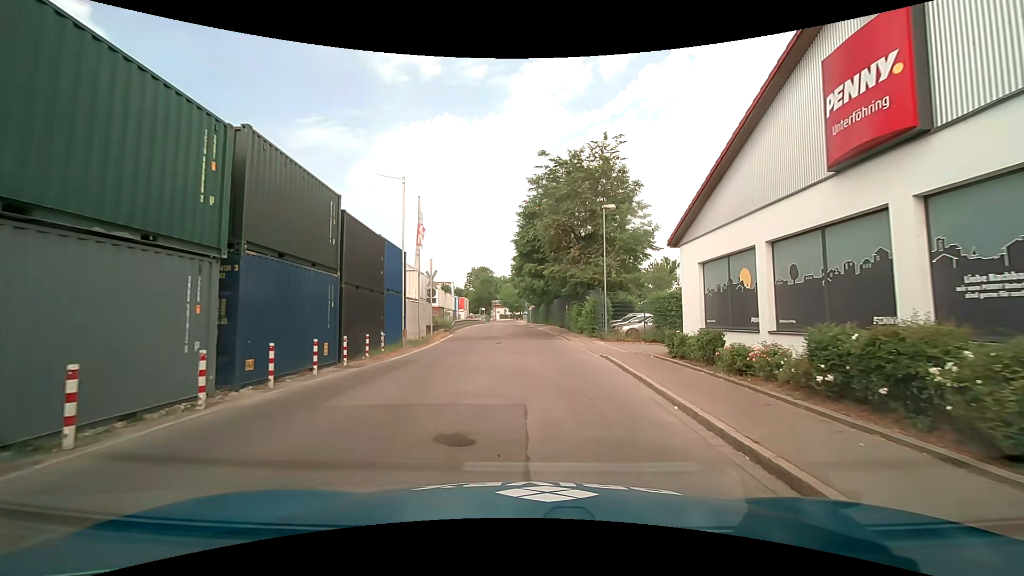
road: residential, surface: asphalt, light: Day
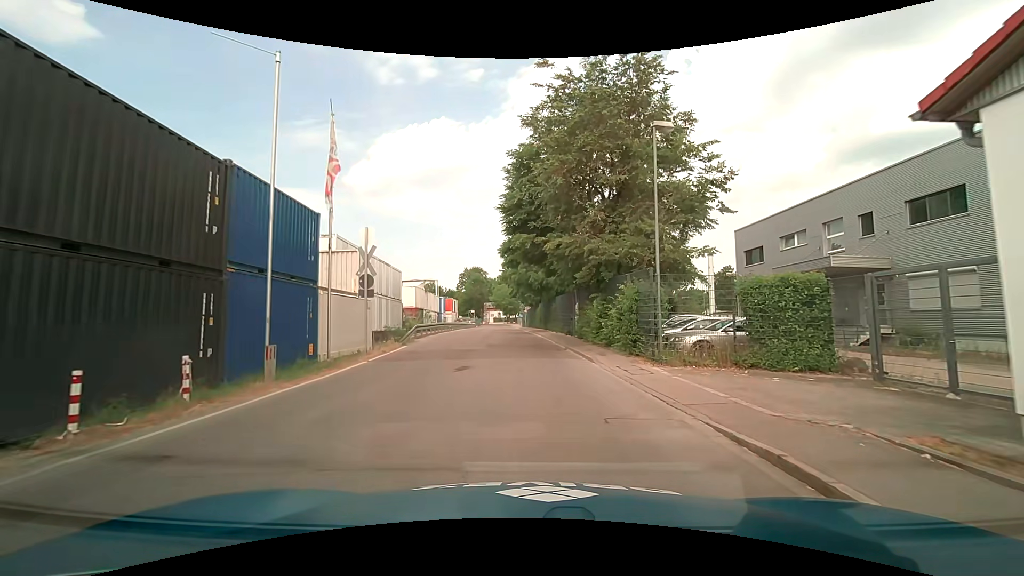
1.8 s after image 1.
(+0.1, +11.6) m; 0°
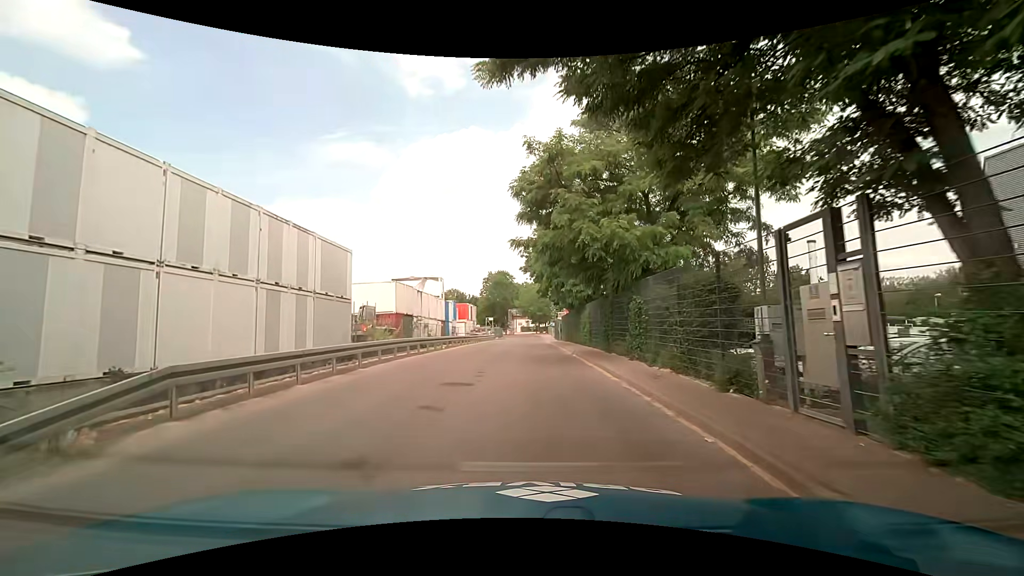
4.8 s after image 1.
(-0.4, +20.5) m; -4°
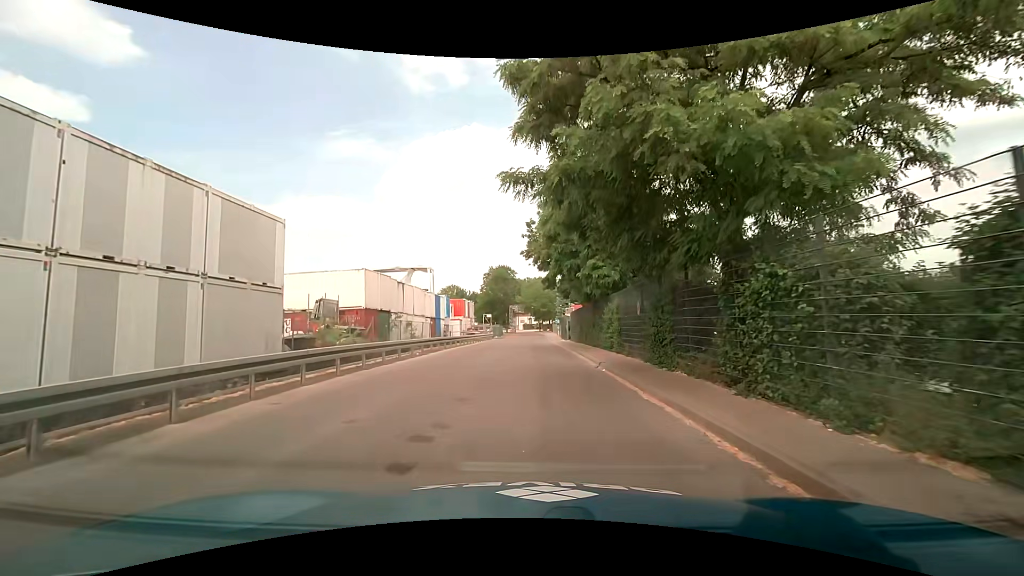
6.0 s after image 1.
(+0.1, +8.2) m; +1°
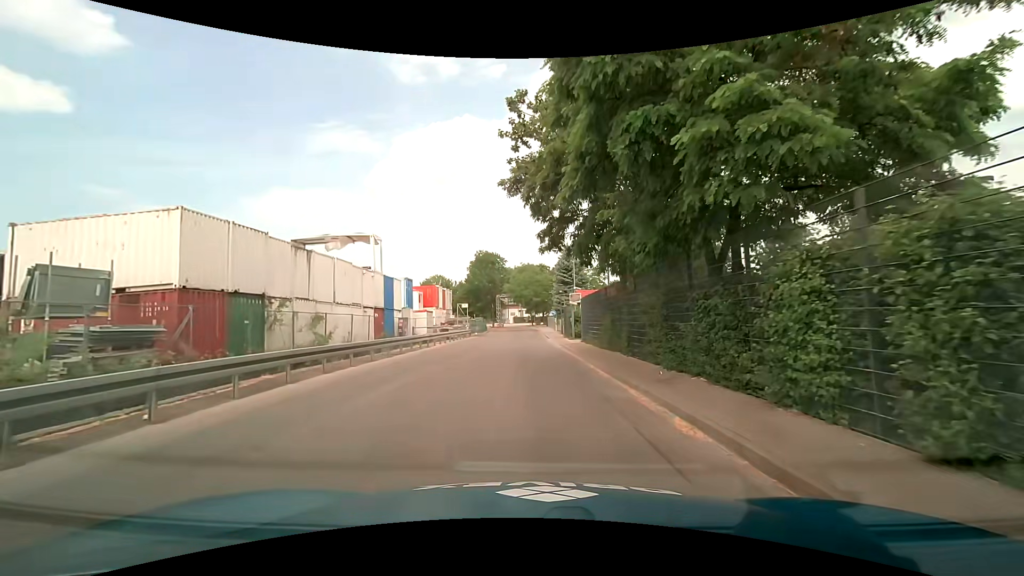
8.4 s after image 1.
(-0.1, +16.2) m; 0°
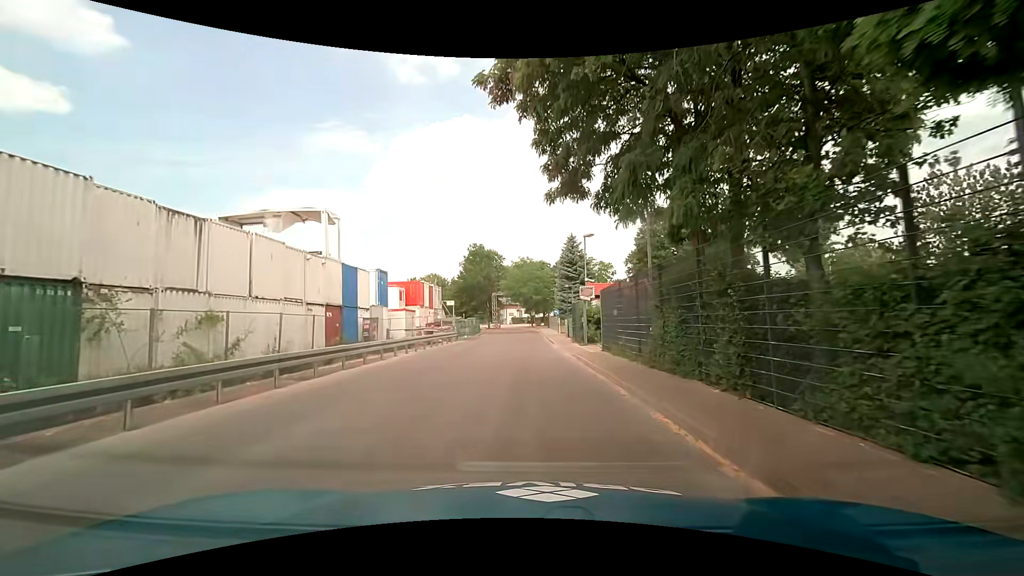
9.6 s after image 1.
(0.0, +8.4) m; 0°
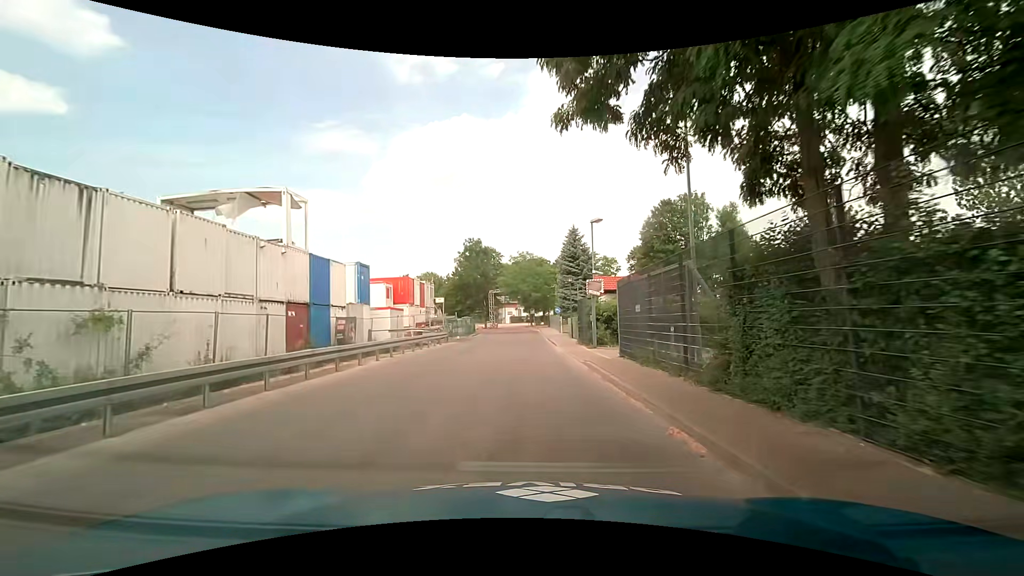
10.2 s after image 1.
(0.0, +4.3) m; -1°
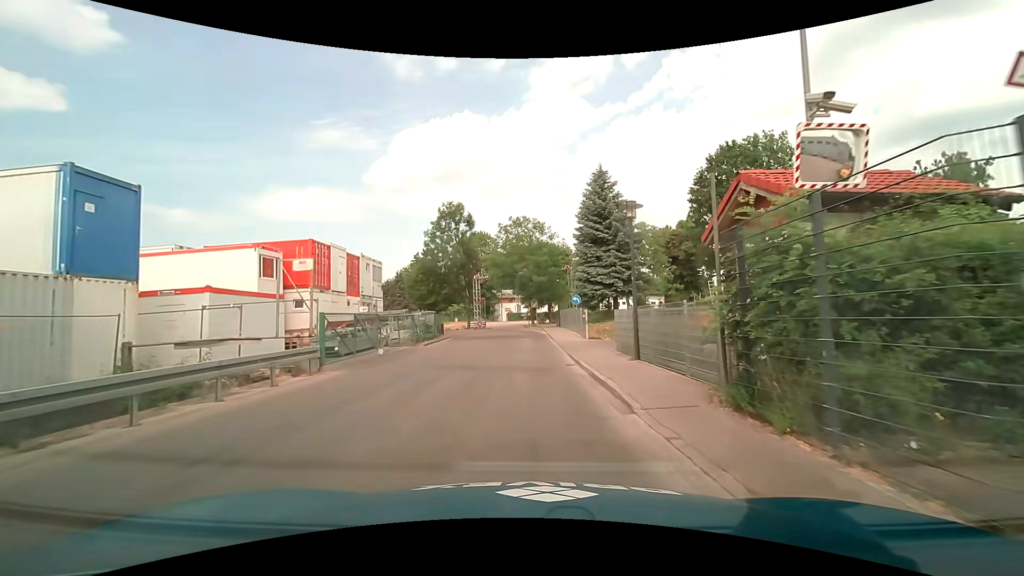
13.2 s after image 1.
(+0.5, +21.2) m; +1°
(0, +10) (0, +20) (0, +30) (-1, +40) (-6, +48) (-15, +52) (-25, +53) (-35, +53) (-45, +53) (-55, +54) m
